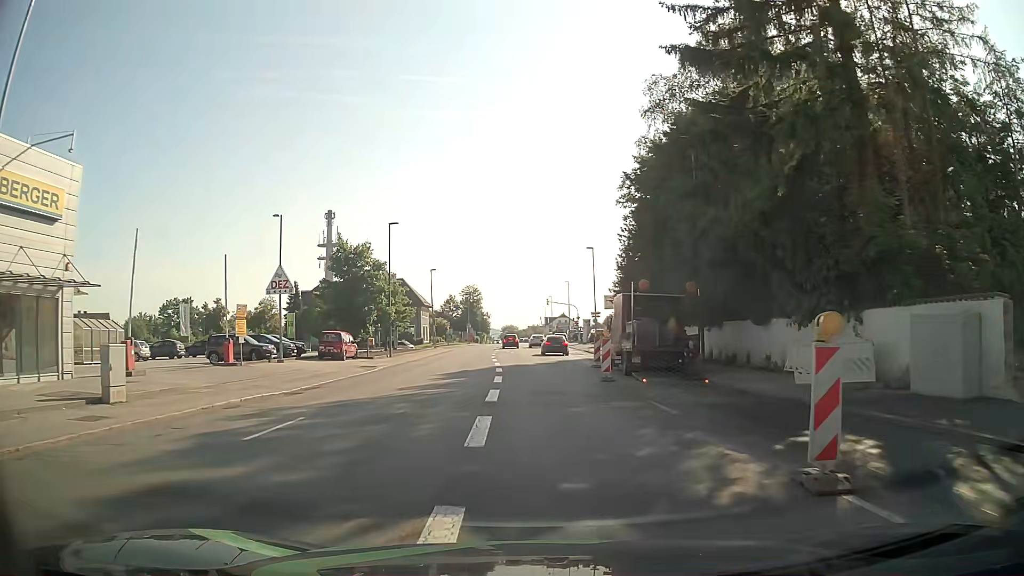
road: tertiary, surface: asphalt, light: Day
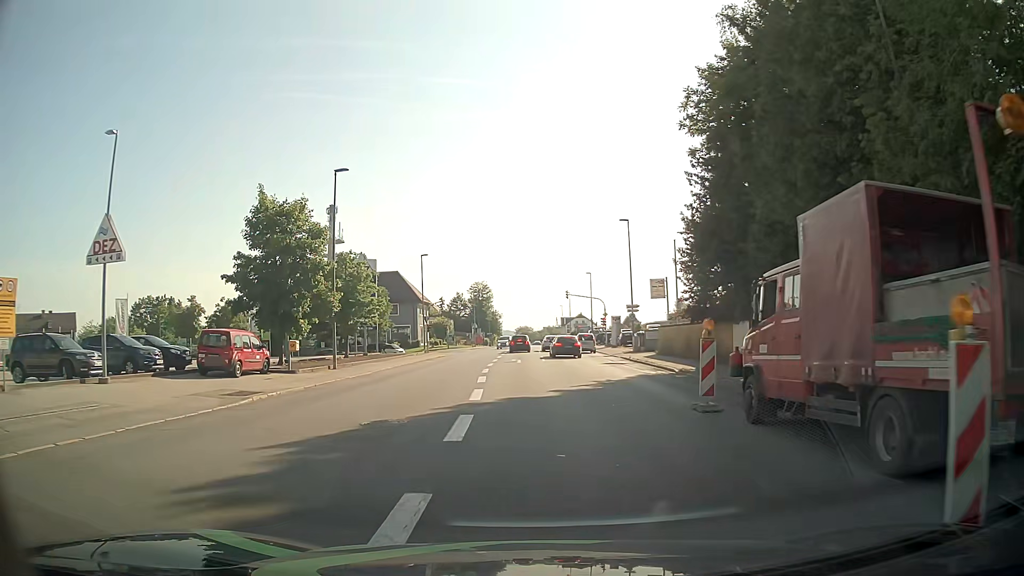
(-0.1, +17.7) m; -1°
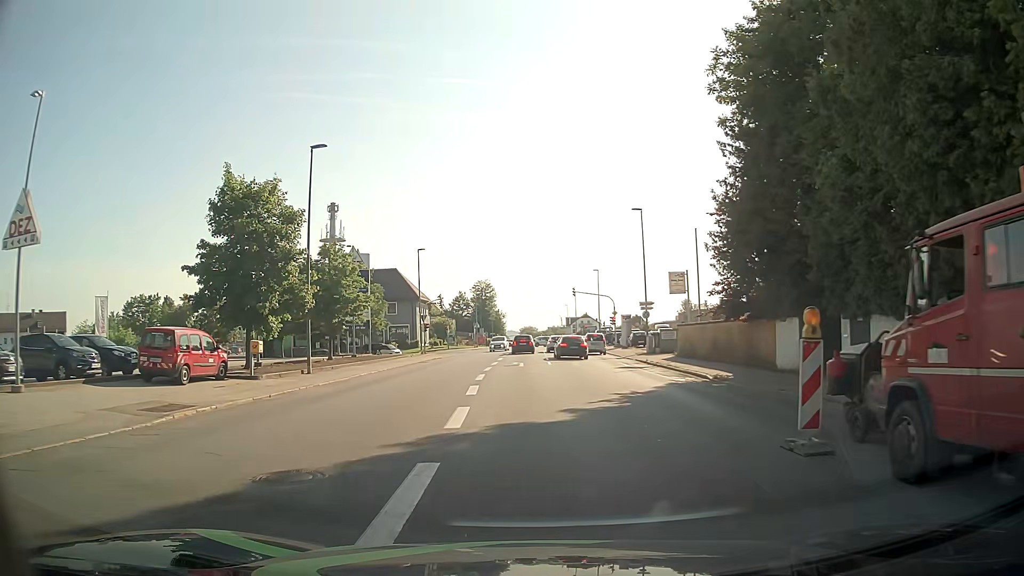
(0.0, +4.6) m; 0°
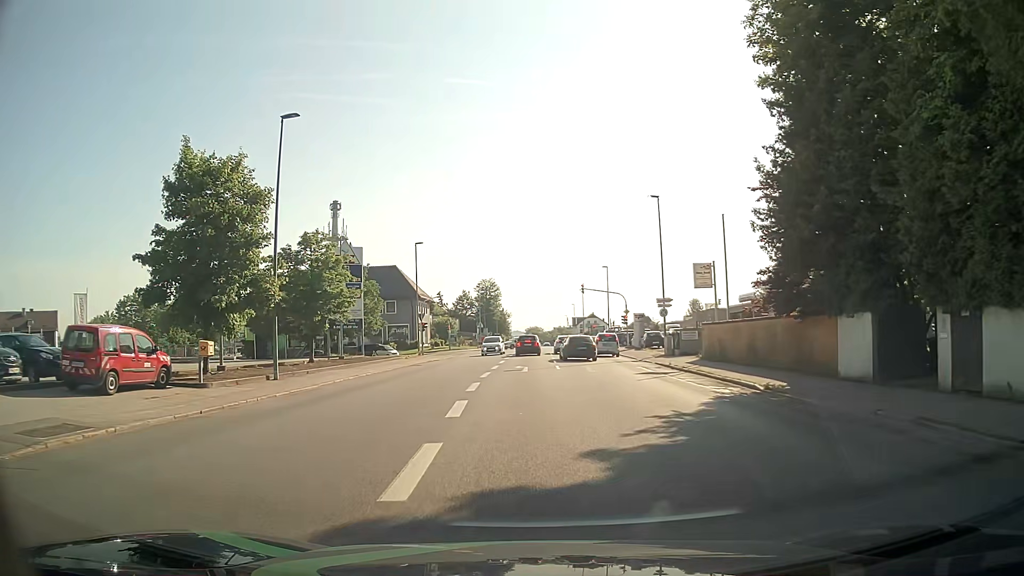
(0.0, +4.6) m; 0°
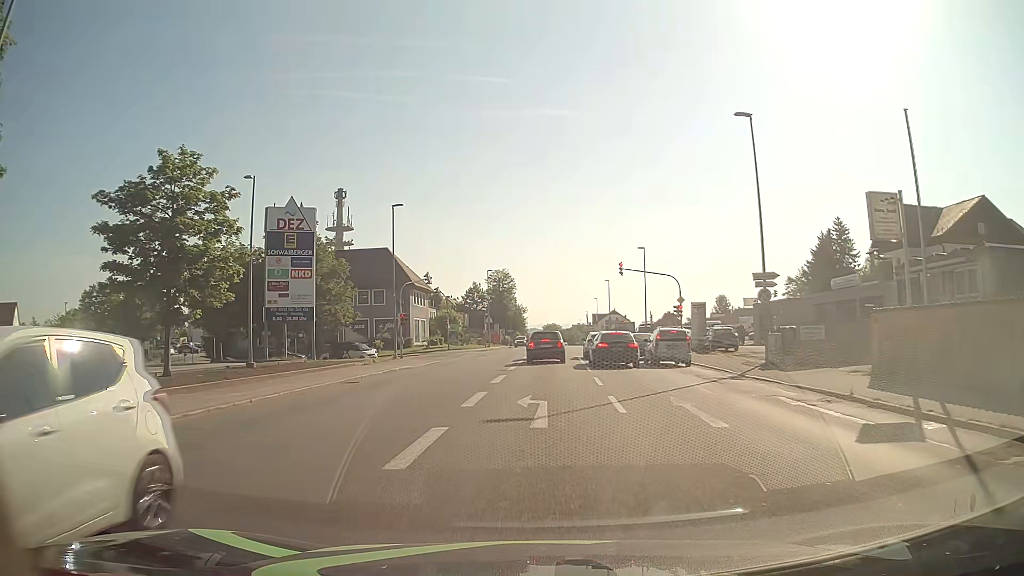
(-0.3, +16.6) m; -1°
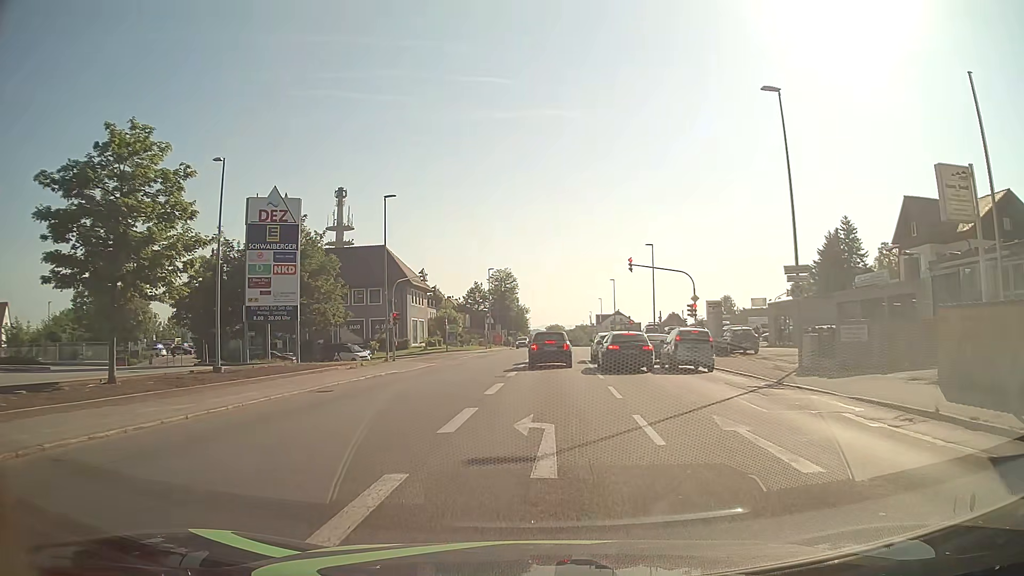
(0.0, +3.2) m; 0°
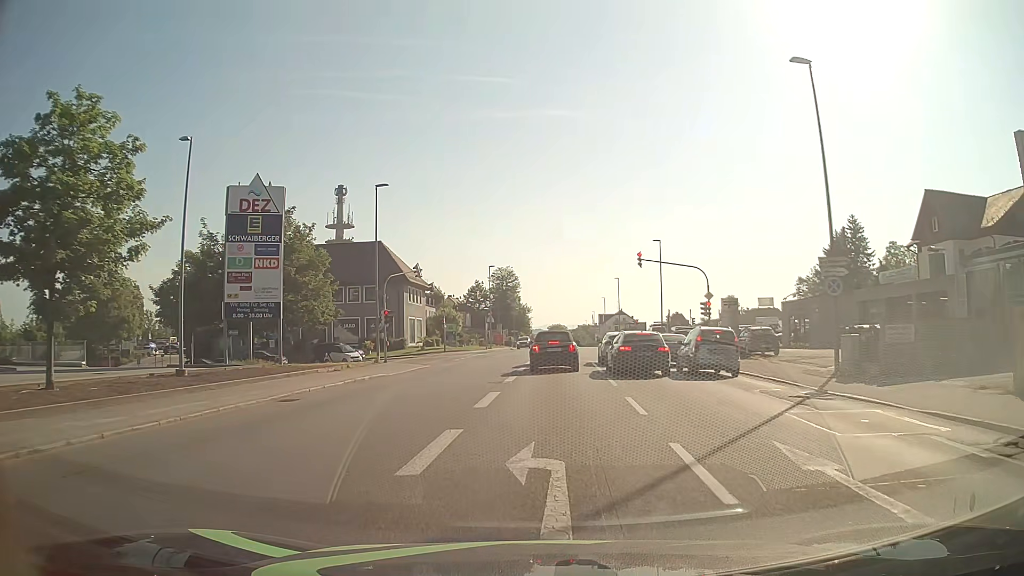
(0.0, +2.9) m; -1°
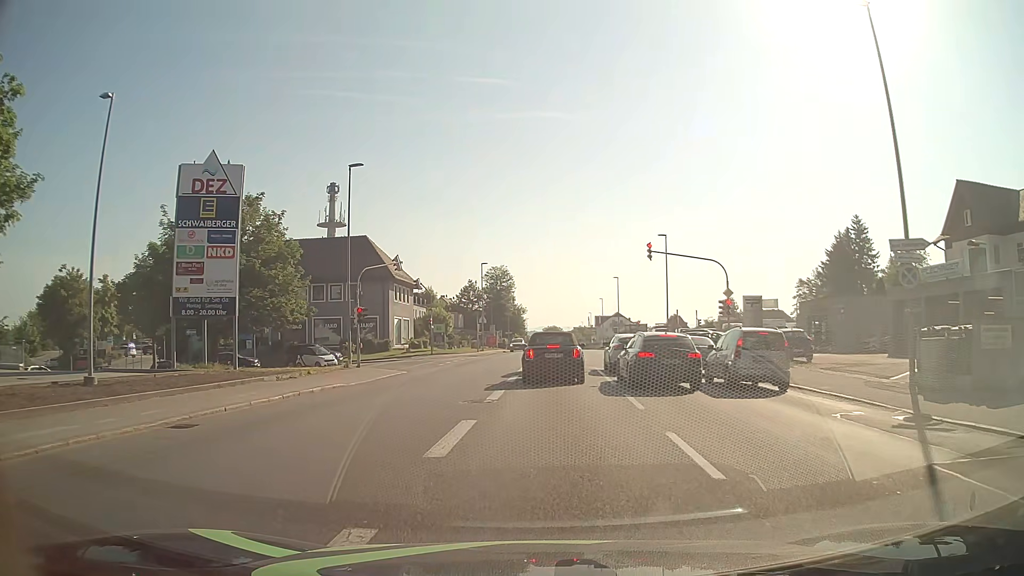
(0.0, +4.9) m; +1°
